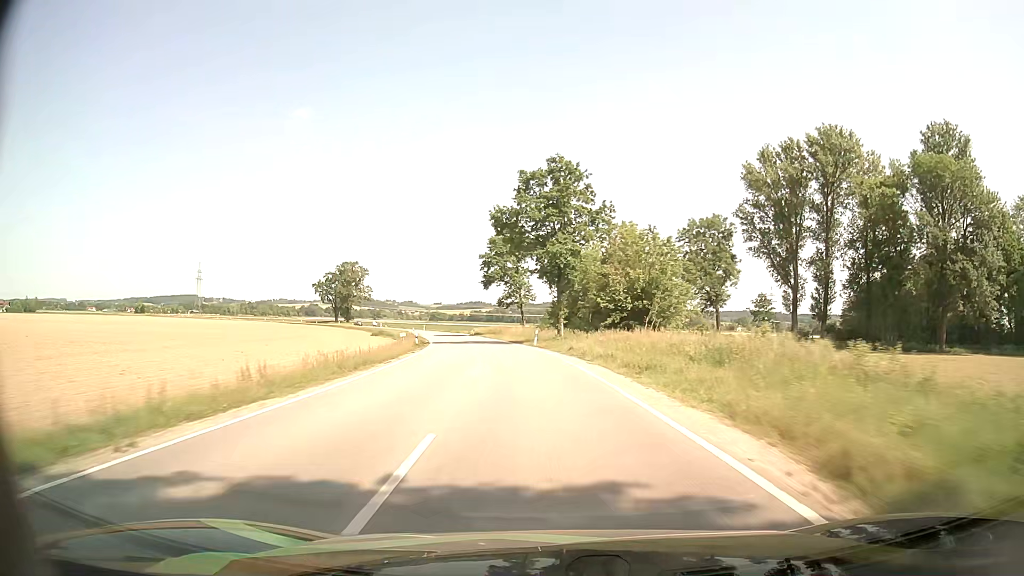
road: tertiary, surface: asphalt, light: Day
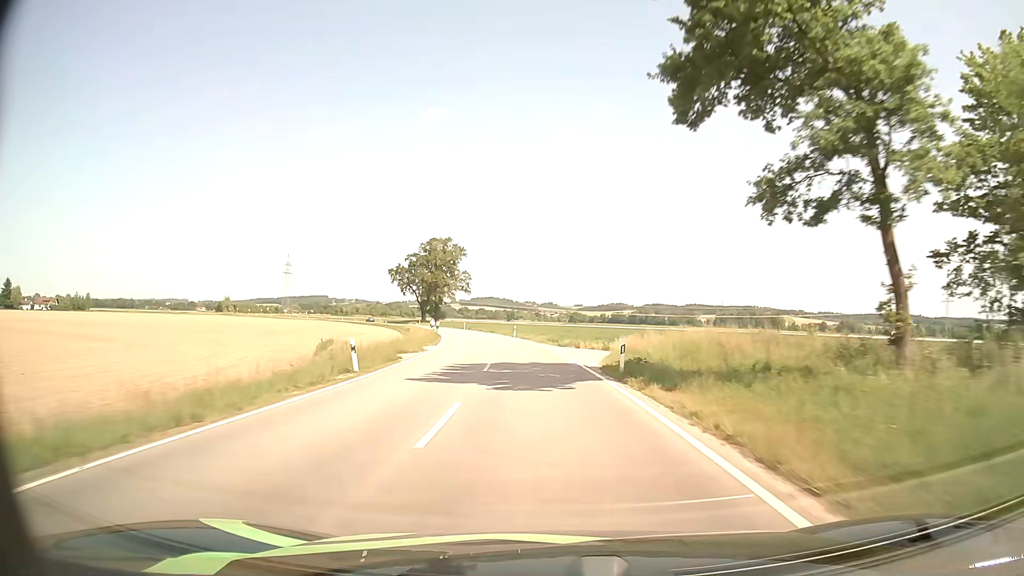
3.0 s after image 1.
(-7.8, +69.1) m; -12°
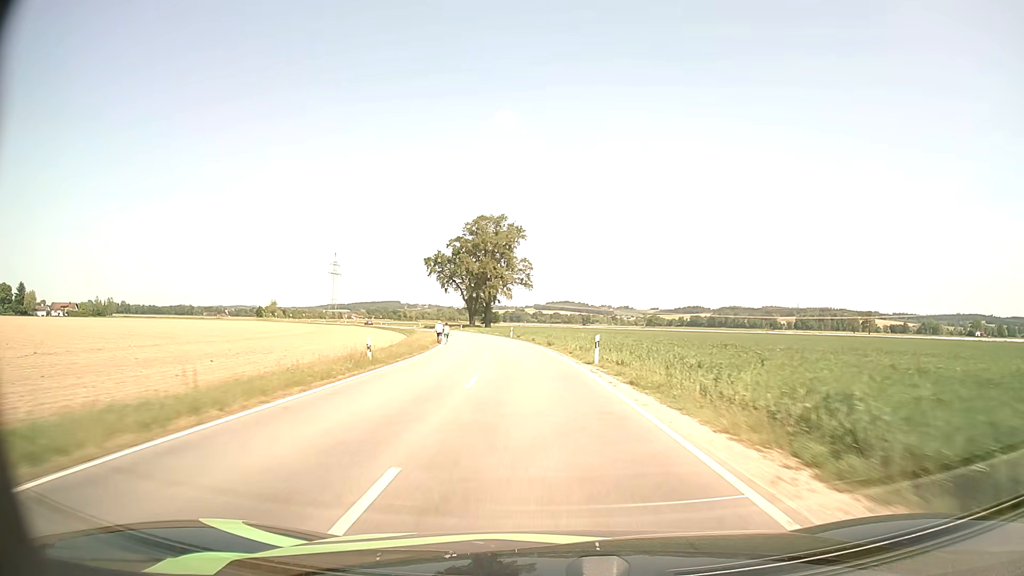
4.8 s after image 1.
(-2.3, +41.7) m; -6°
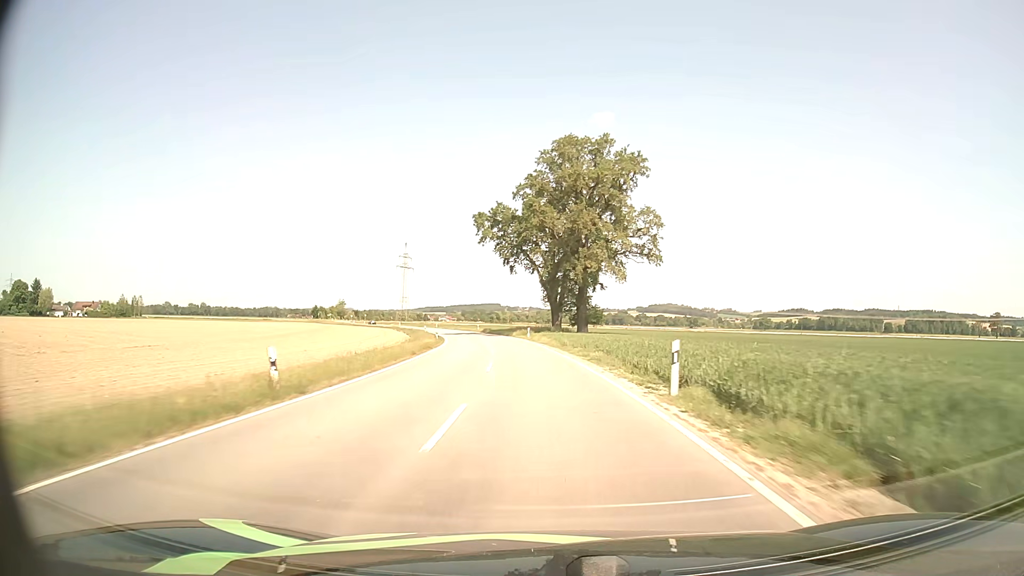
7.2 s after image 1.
(-4.3, +55.5) m; -9°
(0, +10) (-1, +20) (-1, +30) (-2, +40) (-3, +50) (-5, +60) (-6, +70) (-8, +79) (-10, +89) (-13, +99) m
